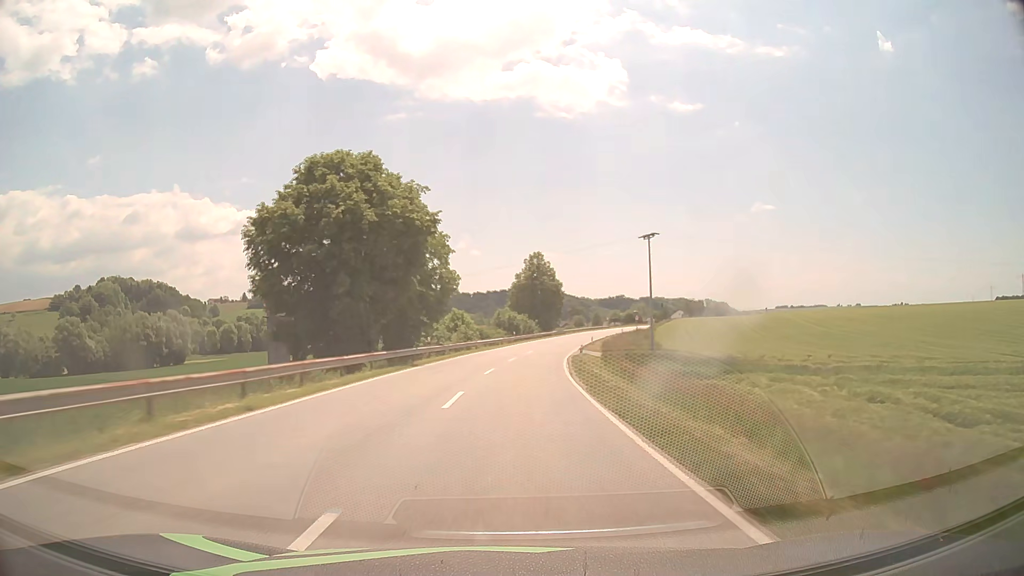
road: secondary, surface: asphalt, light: Day
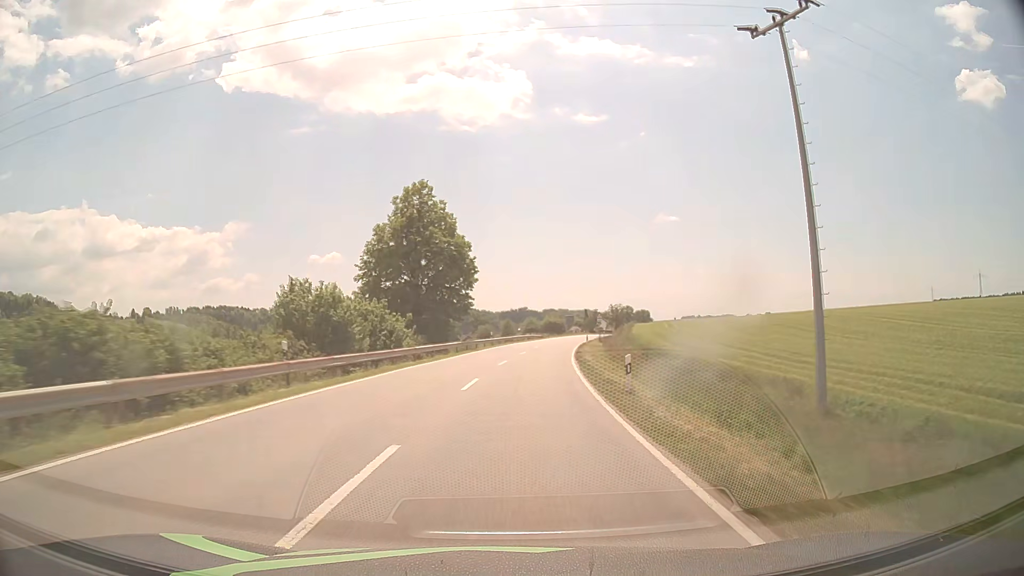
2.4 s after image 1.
(+4.1, +56.4) m; +8°
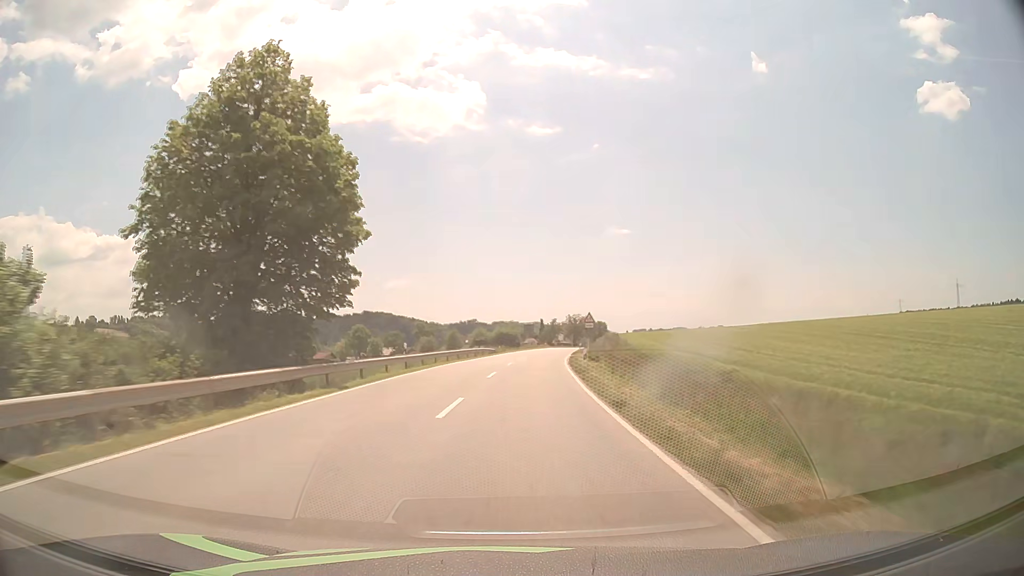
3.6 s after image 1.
(+1.1, +28.1) m; +4°
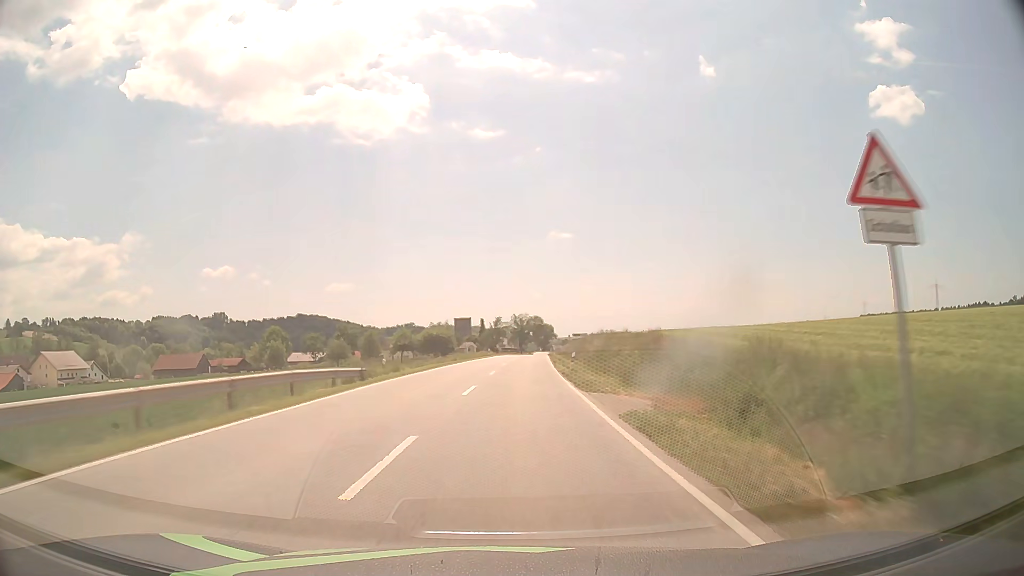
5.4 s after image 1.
(+2.1, +42.1) m; +5°
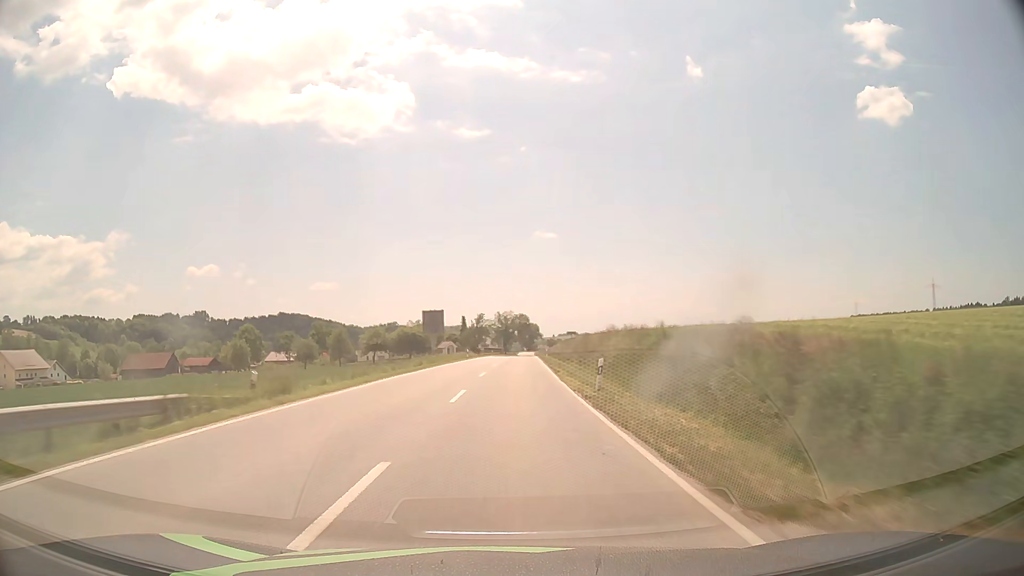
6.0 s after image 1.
(+0.2, +14.1) m; +1°
